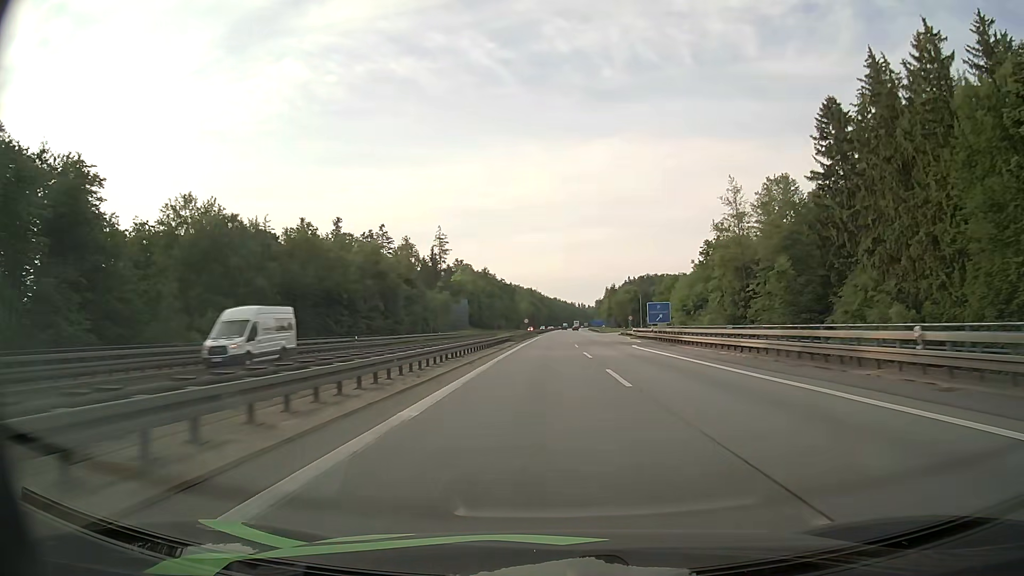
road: motorway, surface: asphalt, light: Day
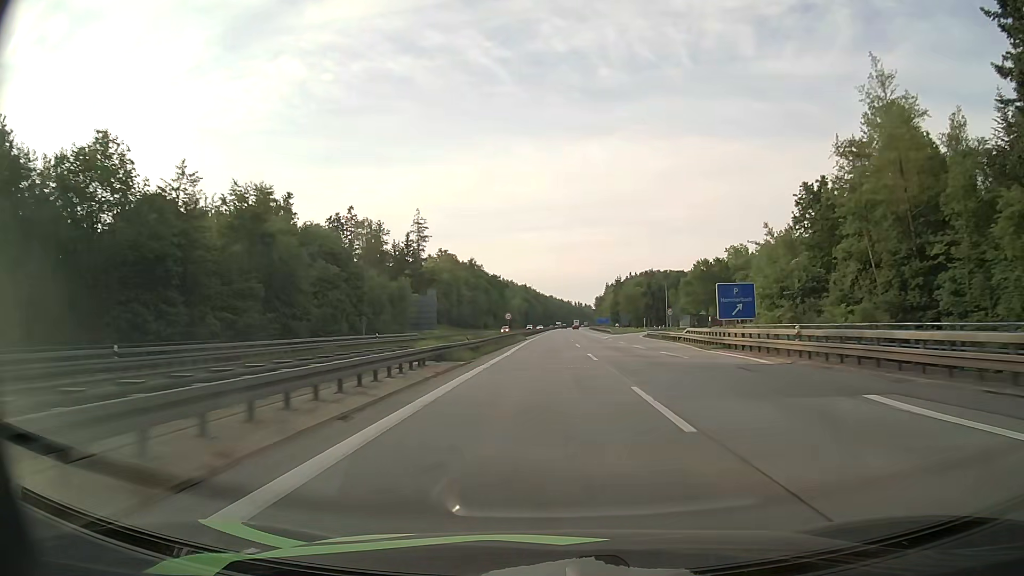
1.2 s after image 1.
(+0.1, +37.5) m; 0°
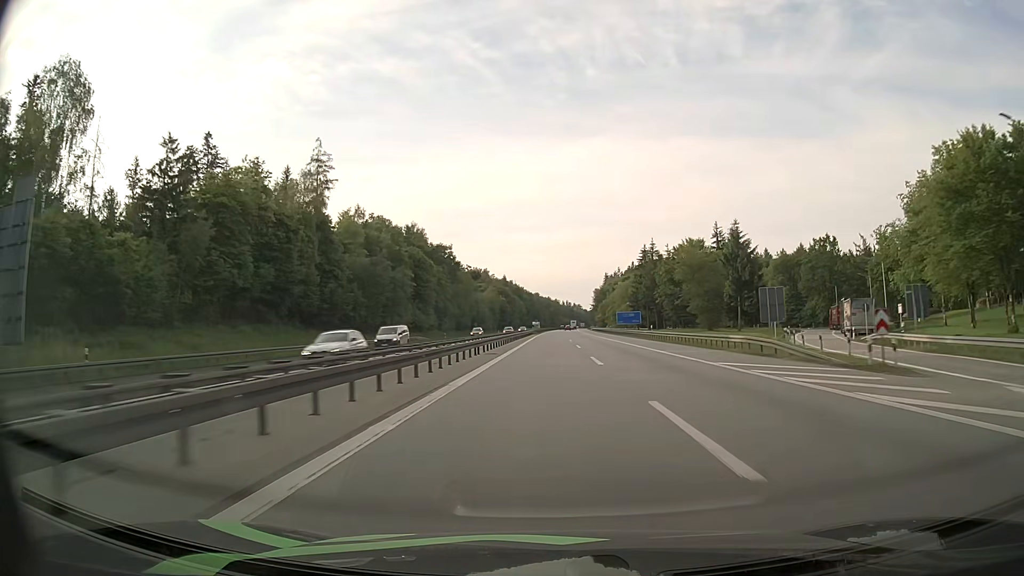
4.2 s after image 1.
(+1.3, +93.3) m; +1°
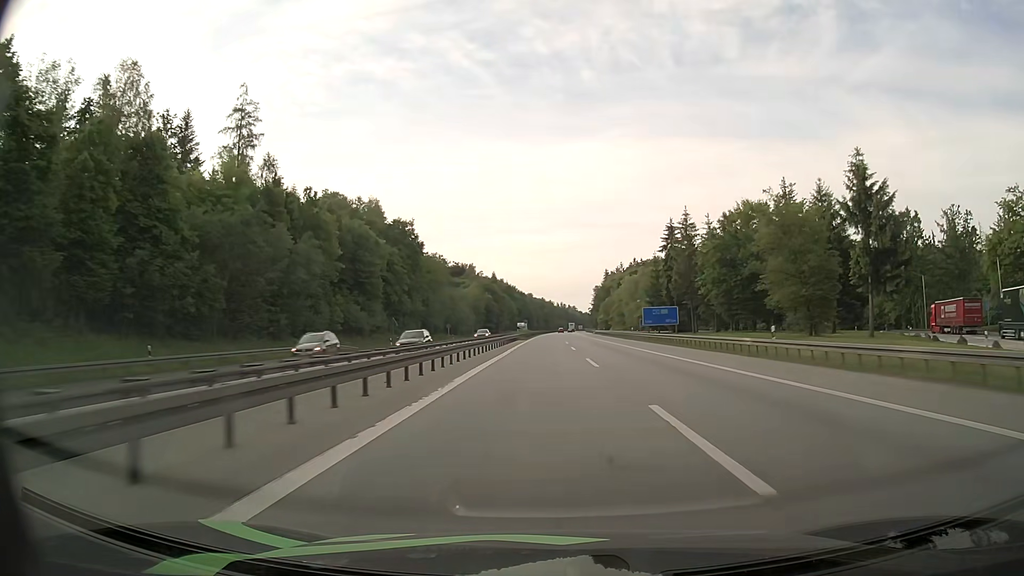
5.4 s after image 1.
(+0.2, +36.9) m; +1°
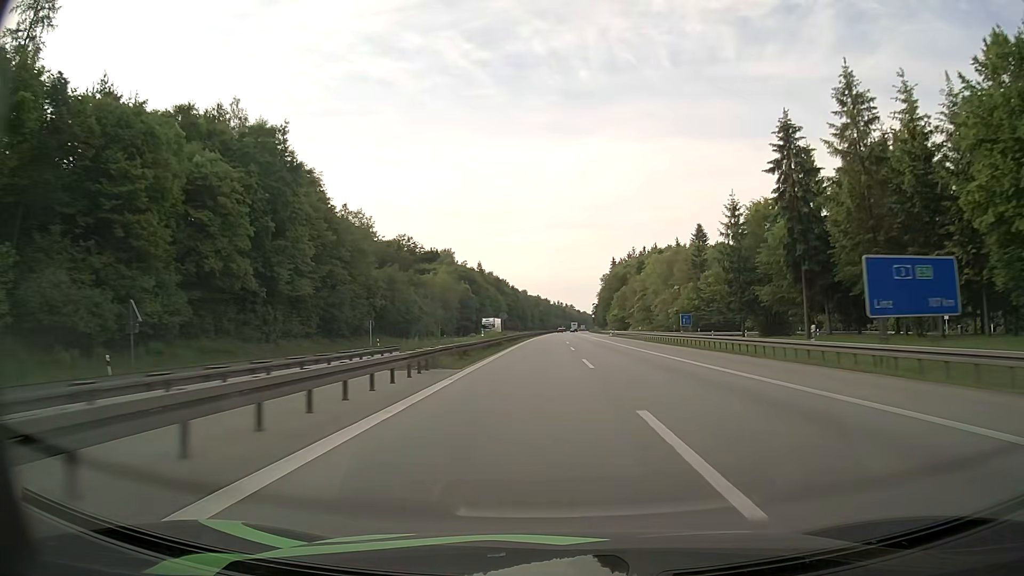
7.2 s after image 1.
(+0.2, +54.9) m; 0°
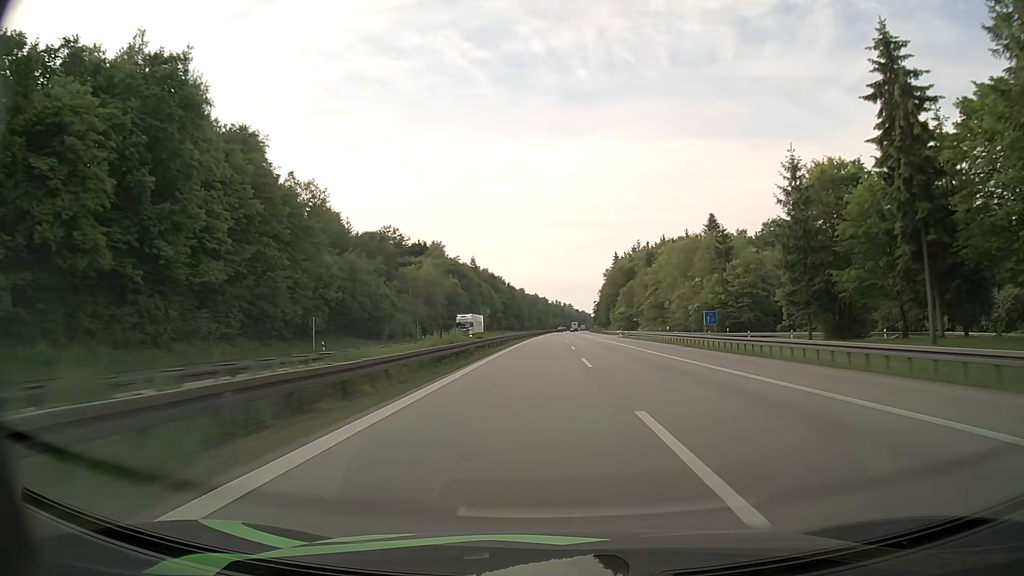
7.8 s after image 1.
(0.0, +18.2) m; 0°
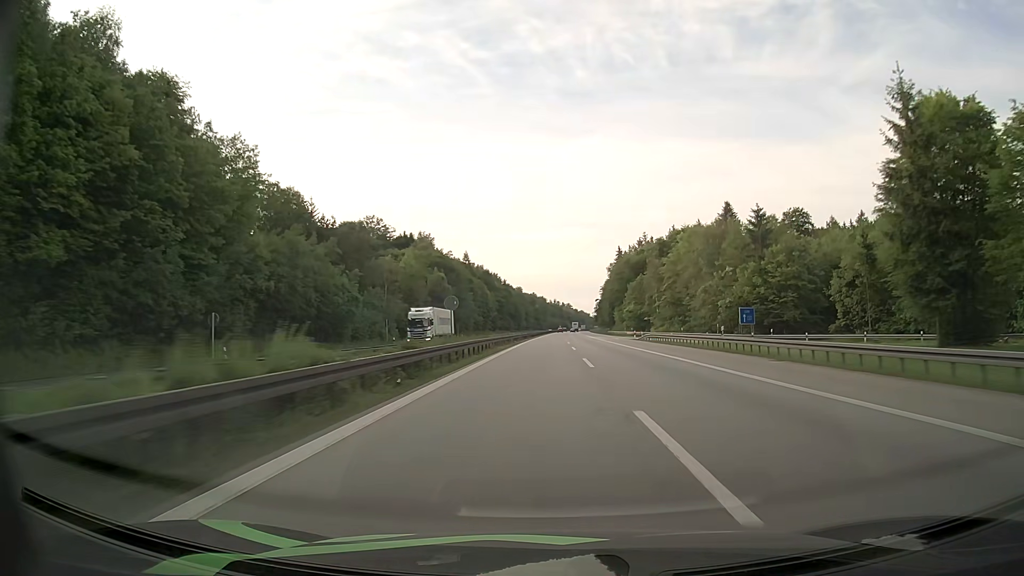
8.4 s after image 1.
(0.0, +18.2) m; 0°
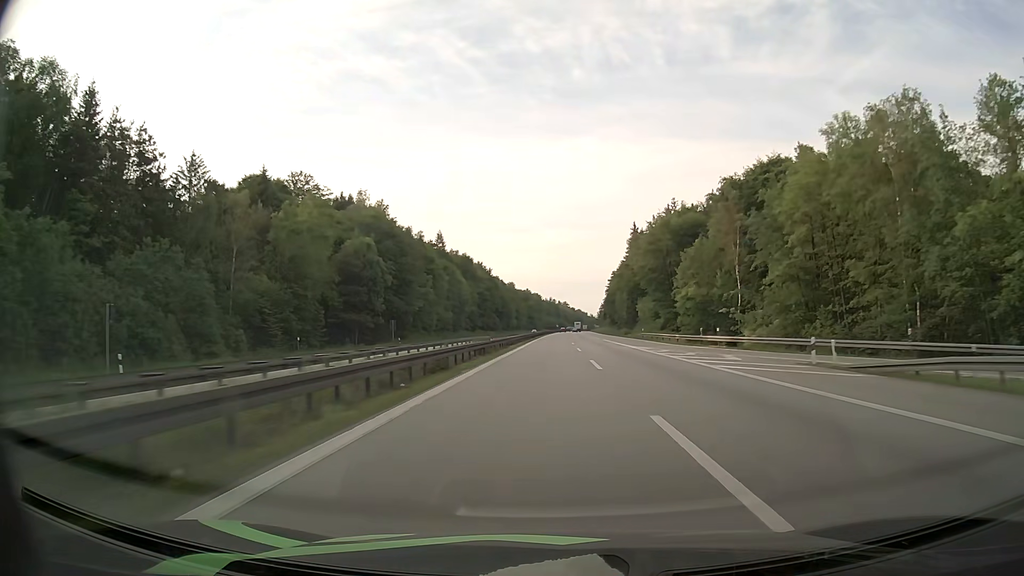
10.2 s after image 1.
(+0.3, +54.7) m; 0°
(0, +10) (0, +20) (0, +30) (0, +40) (0, +50) (0, +60) (0, +70) (+1, +80) (+1, +90) (+1, +100) m
